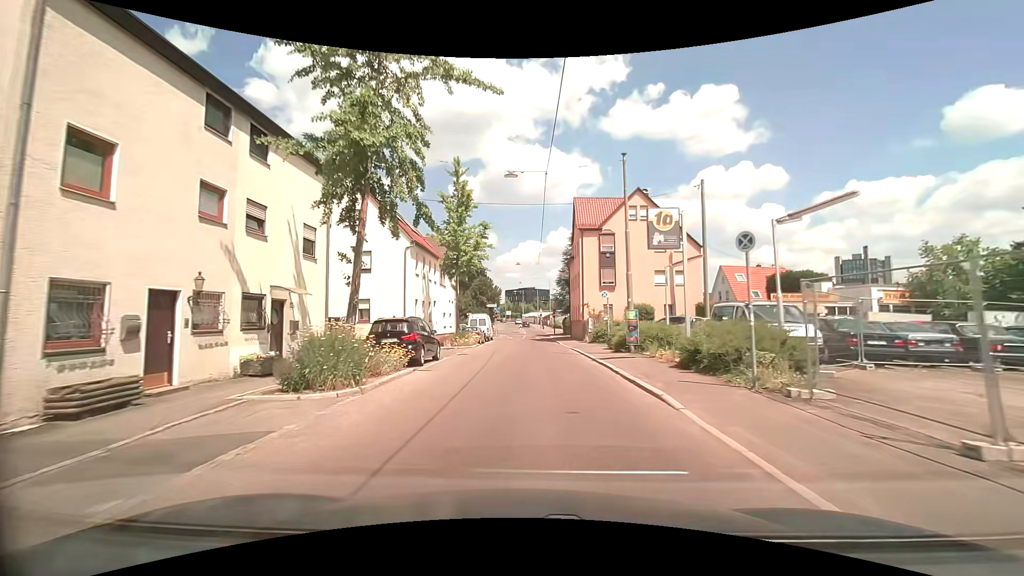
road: residential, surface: asphalt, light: Day
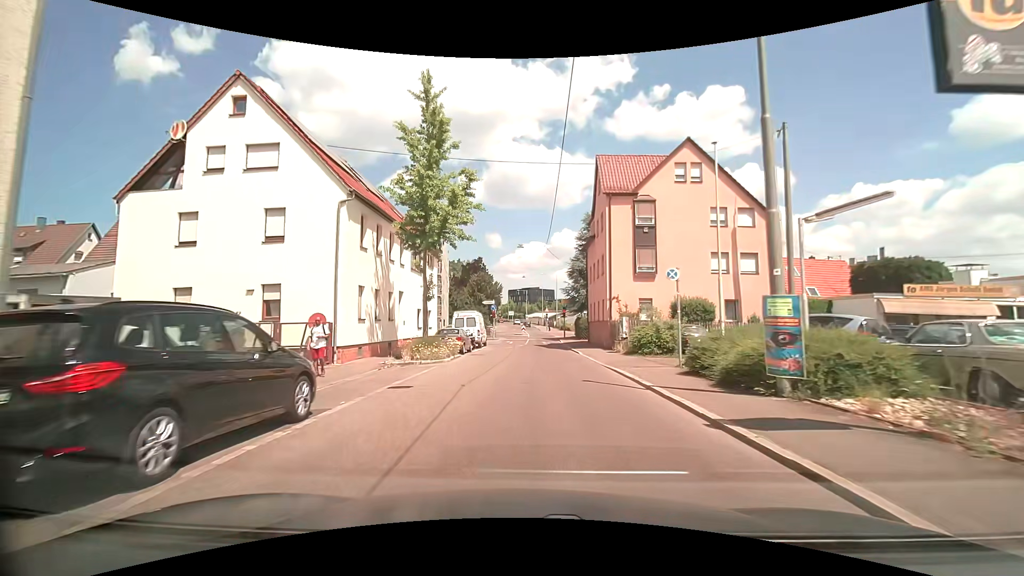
(0.0, +11.8) m; 0°
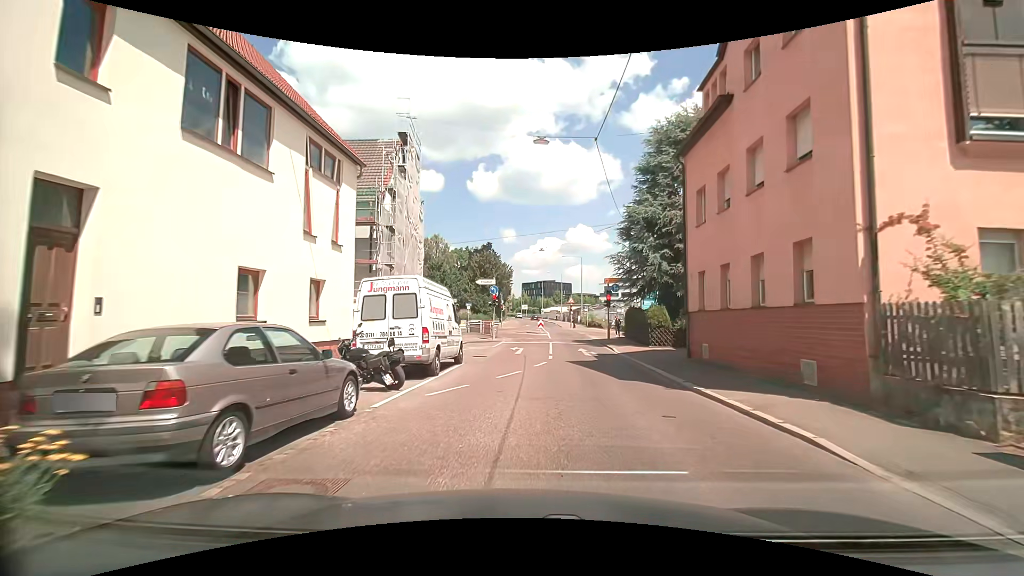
(-0.4, +21.2) m; -2°
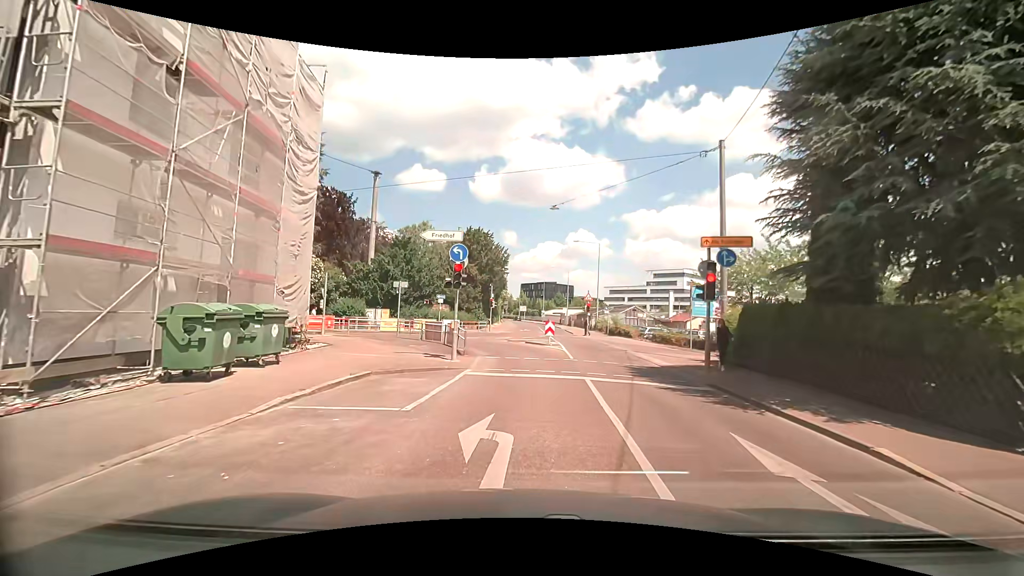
(+0.1, +18.5) m; +2°
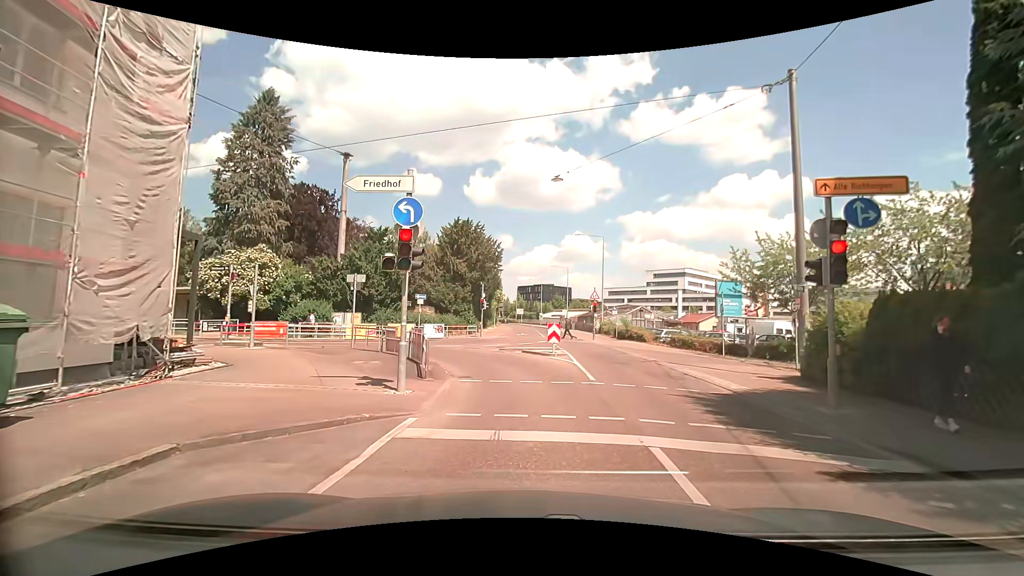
(0.0, +6.3) m; +1°
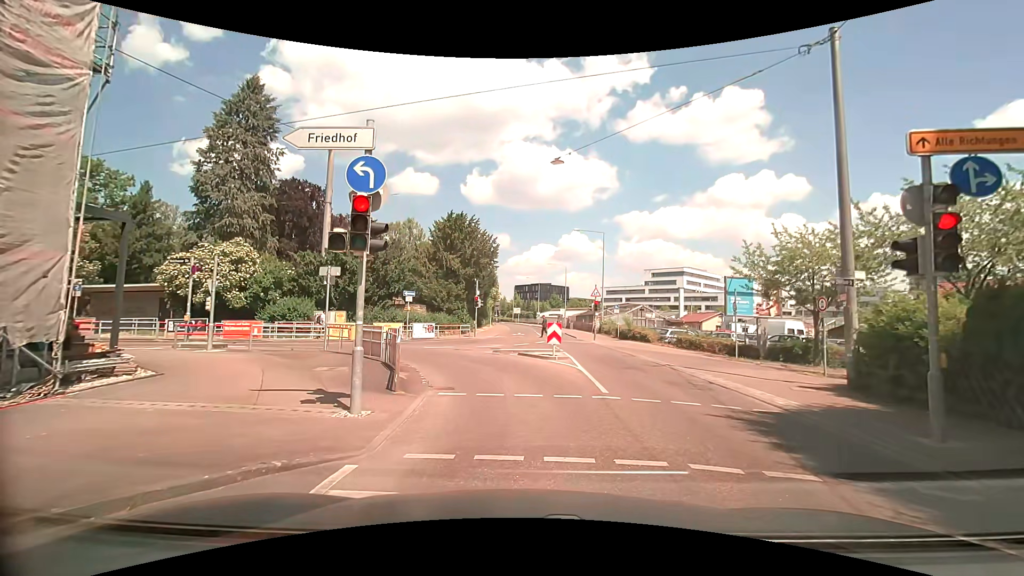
(-0.1, +2.3) m; -2°
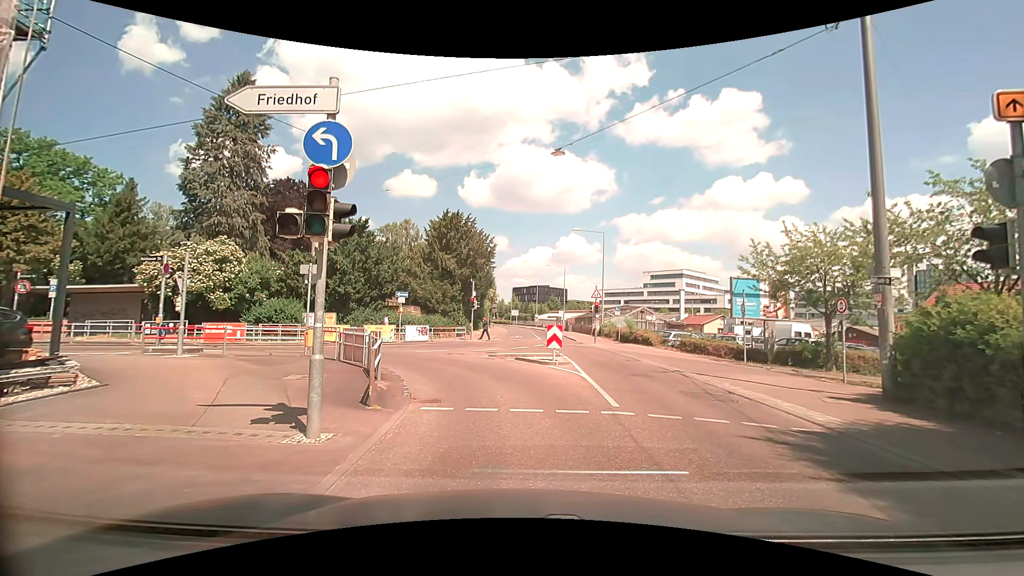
(0.0, +1.3) m; 0°
